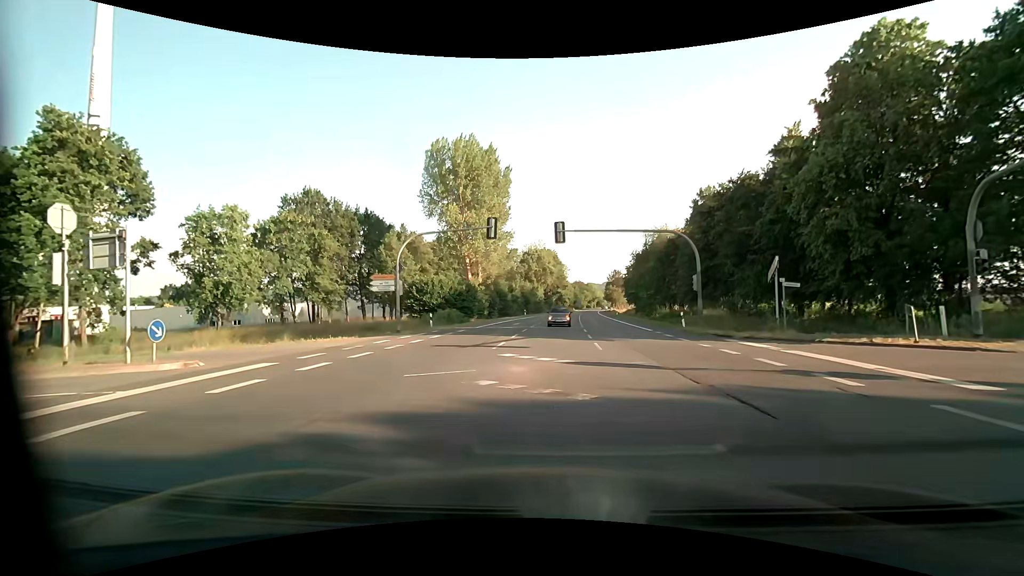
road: primary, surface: asphalt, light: Day
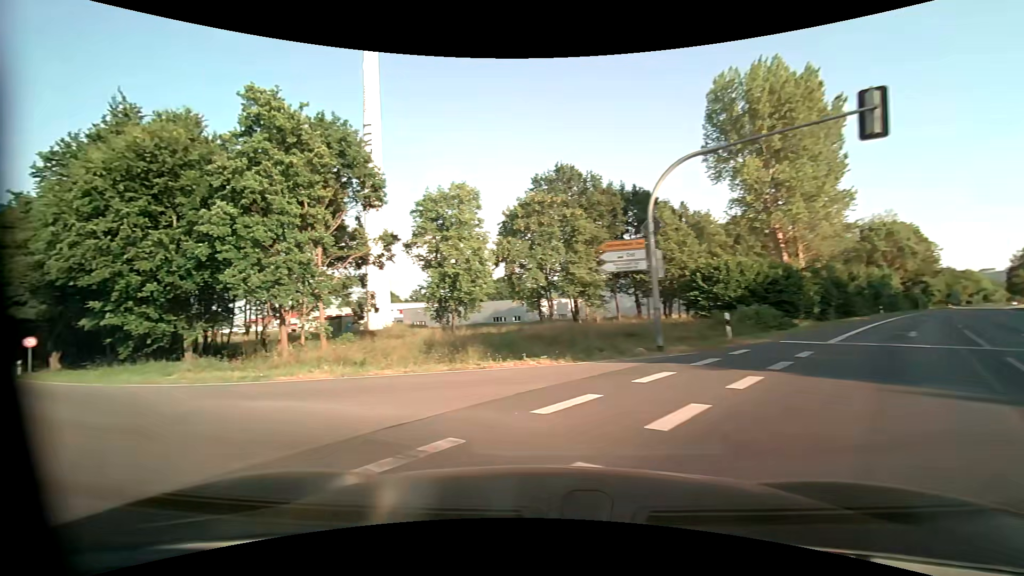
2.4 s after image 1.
(-2.5, +15.4) m; -32°
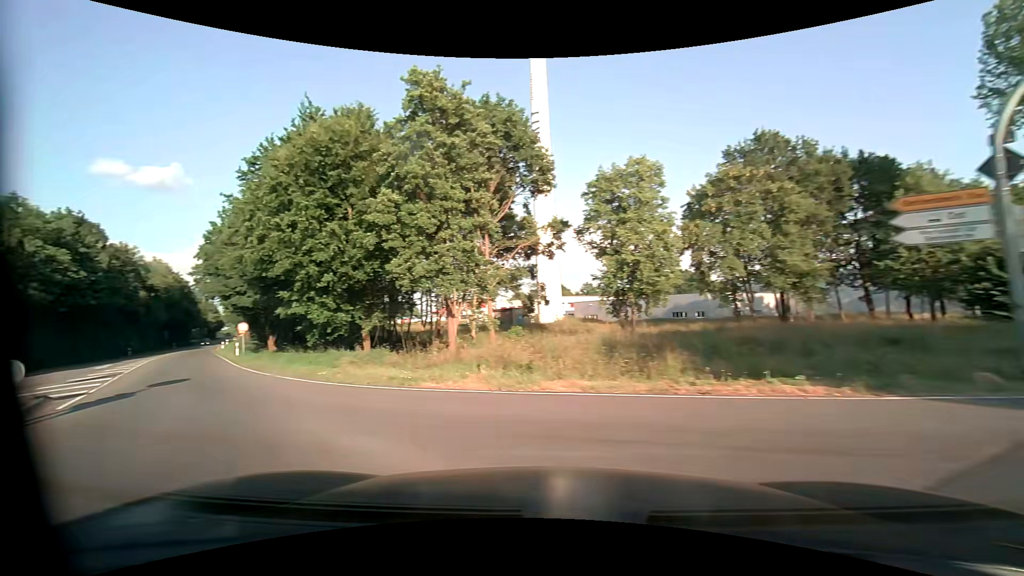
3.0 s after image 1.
(-0.7, +4.3) m; -19°
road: tertiary
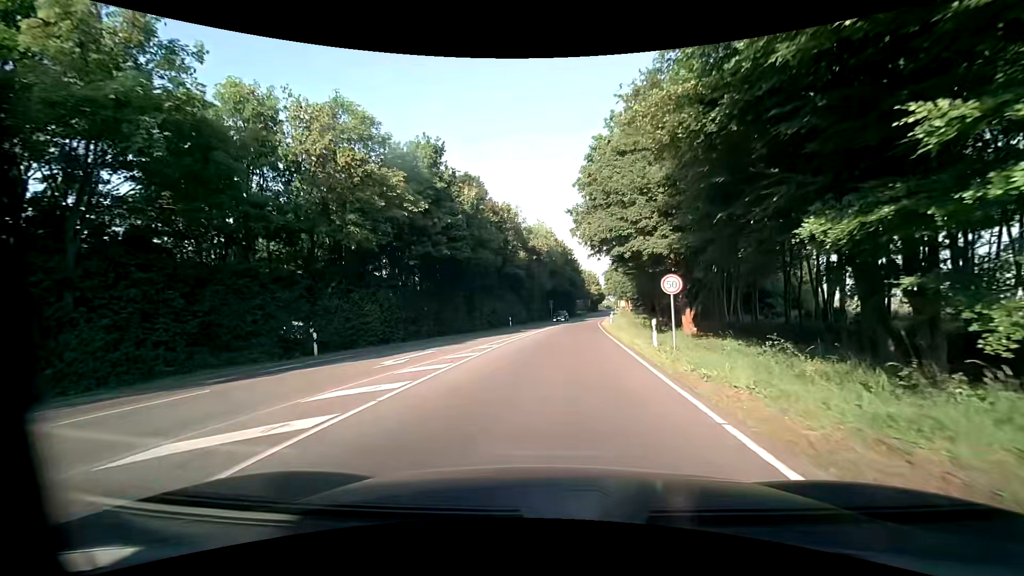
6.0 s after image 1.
(-14.3, +21.1) m; -41°
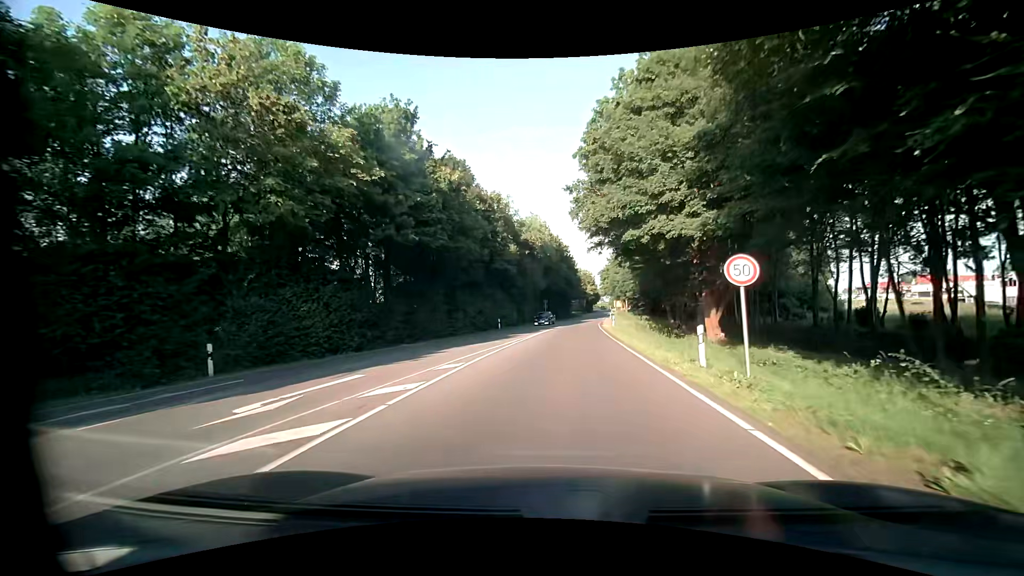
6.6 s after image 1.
(-0.1, +6.3) m; 0°
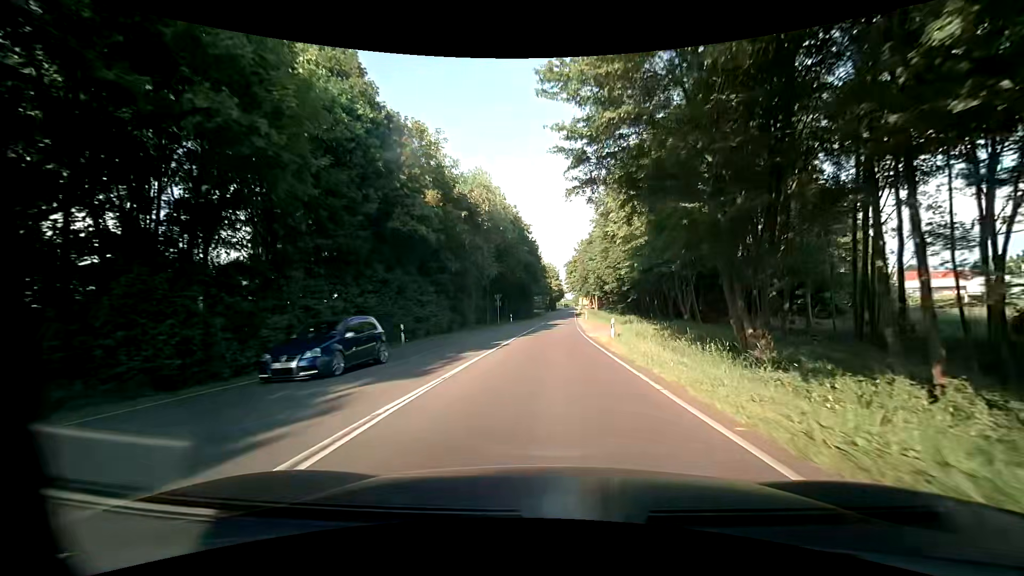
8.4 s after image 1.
(+0.9, +21.4) m; +4°
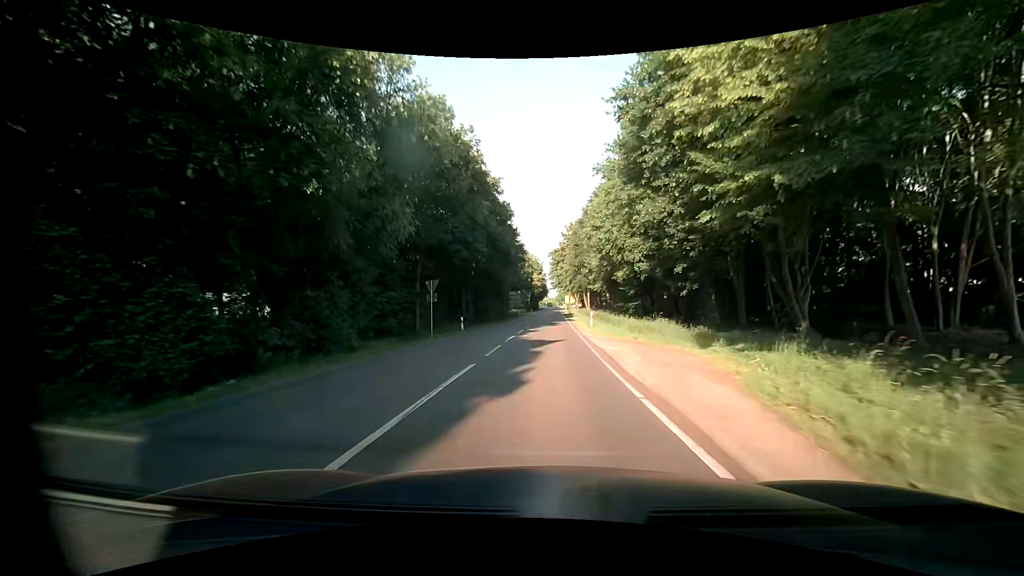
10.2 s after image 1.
(+0.3, +25.1) m; +2°
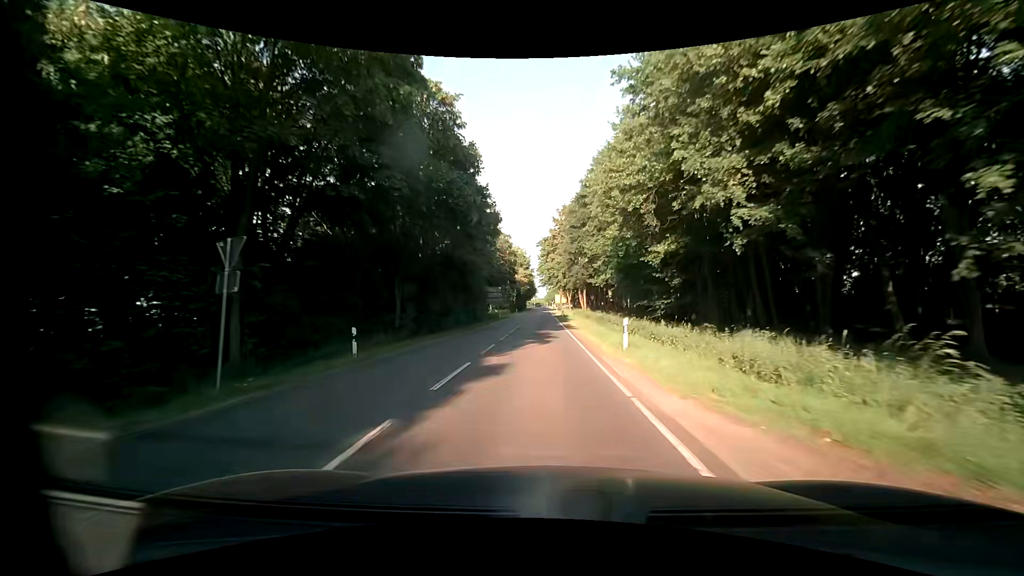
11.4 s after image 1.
(+0.2, +17.9) m; +1°
(0, +10) (0, +20) (0, +30) (0, +40) (0, +50) (0, +60) (0, +70) (0, +80) (+1, +90) (+1, +100) m
